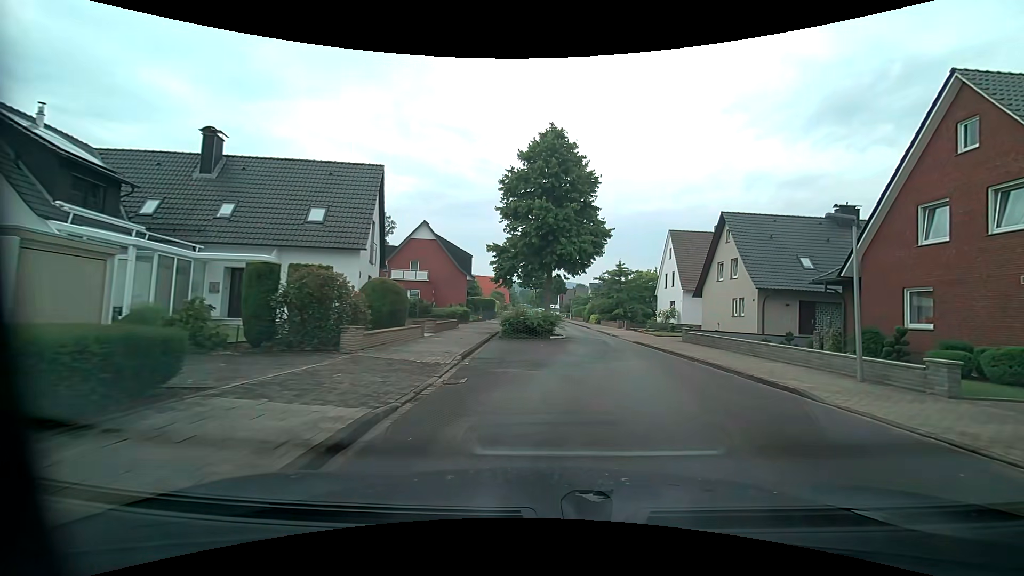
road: unclassified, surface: asphalt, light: Day
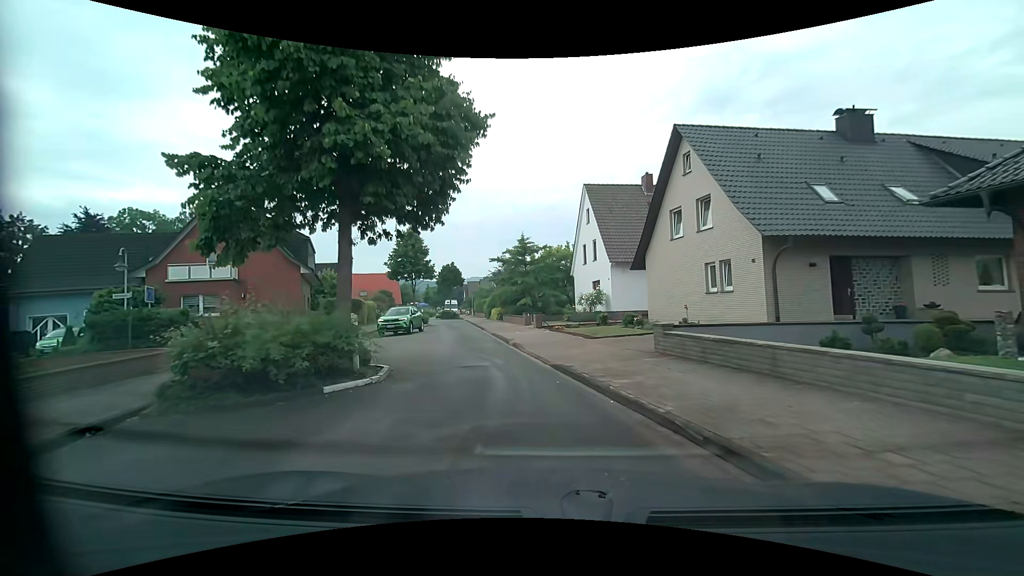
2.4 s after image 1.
(+2.2, +15.1) m; +11°
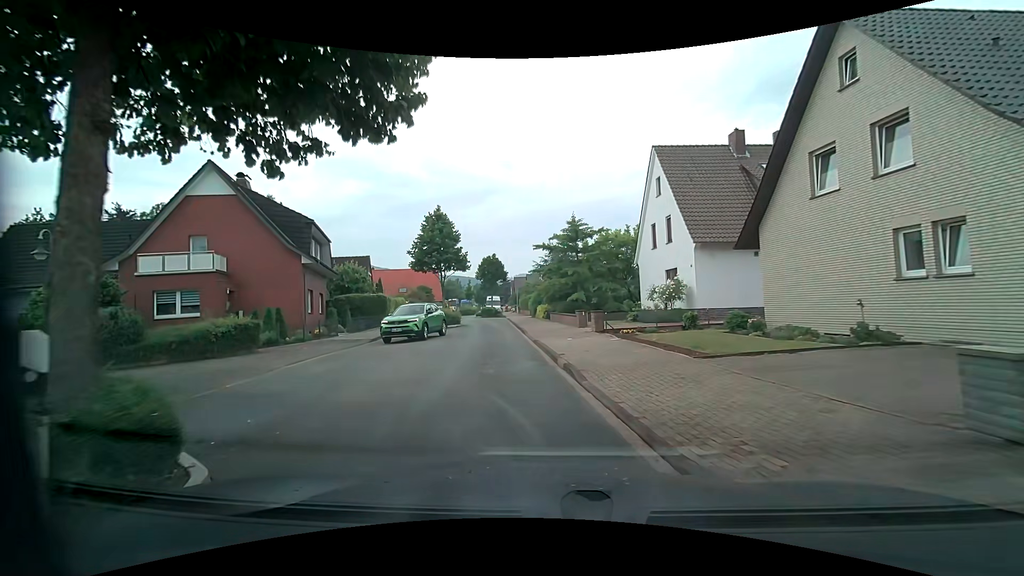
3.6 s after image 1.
(-0.4, +7.1) m; -7°
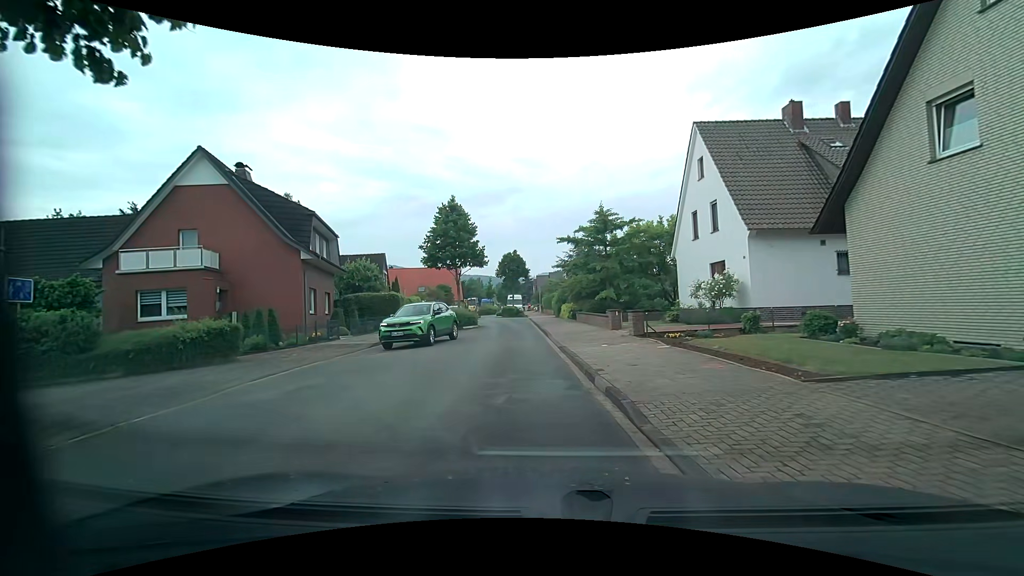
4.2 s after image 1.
(0.0, +3.0) m; -2°
